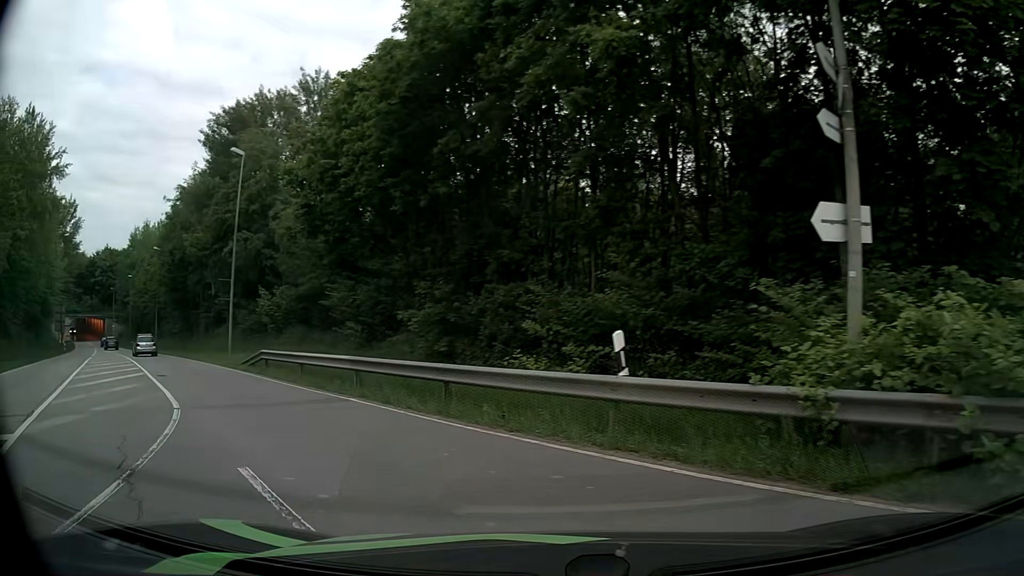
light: Day
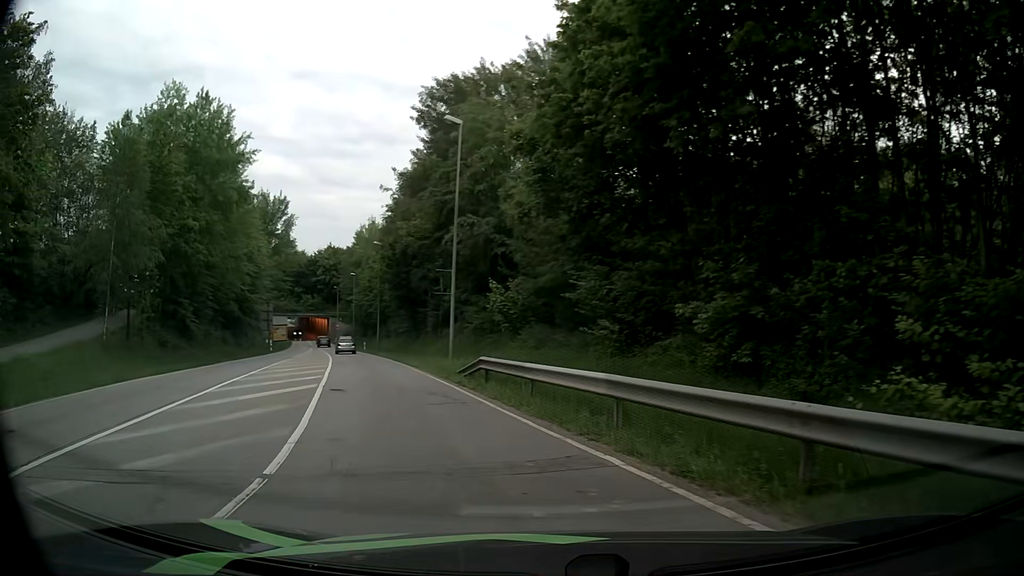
(-1.2, +5.9) m; -22°
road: secondary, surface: asphalt
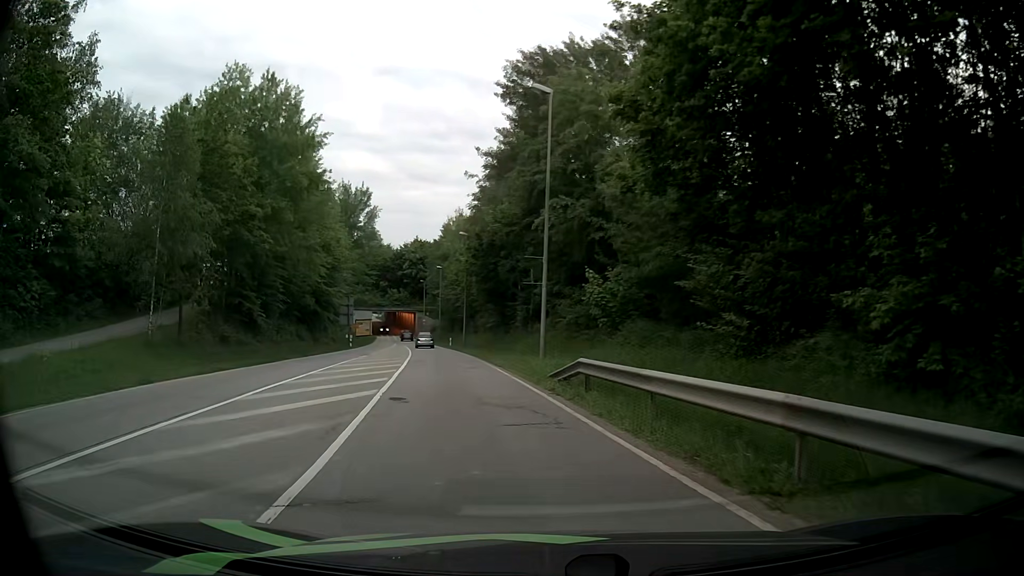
(-0.2, +3.4) m; -8°
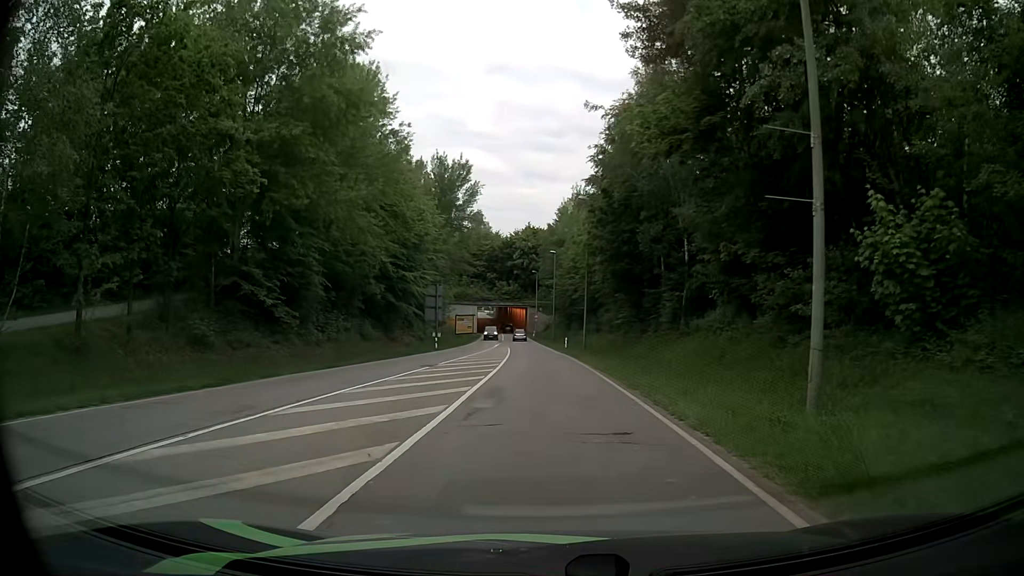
(-1.7, +15.9) m; -9°
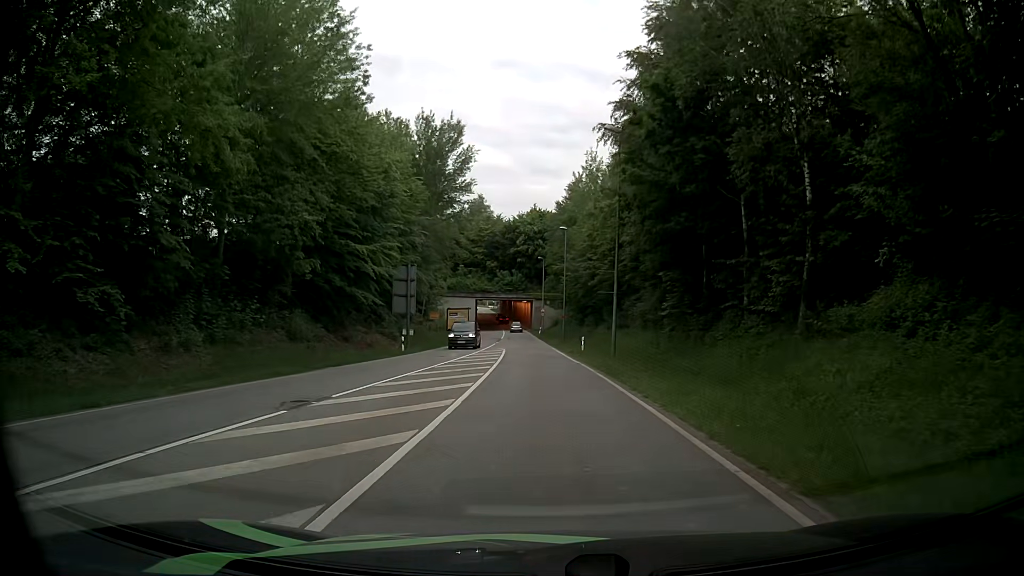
(-0.1, +15.6) m; 0°
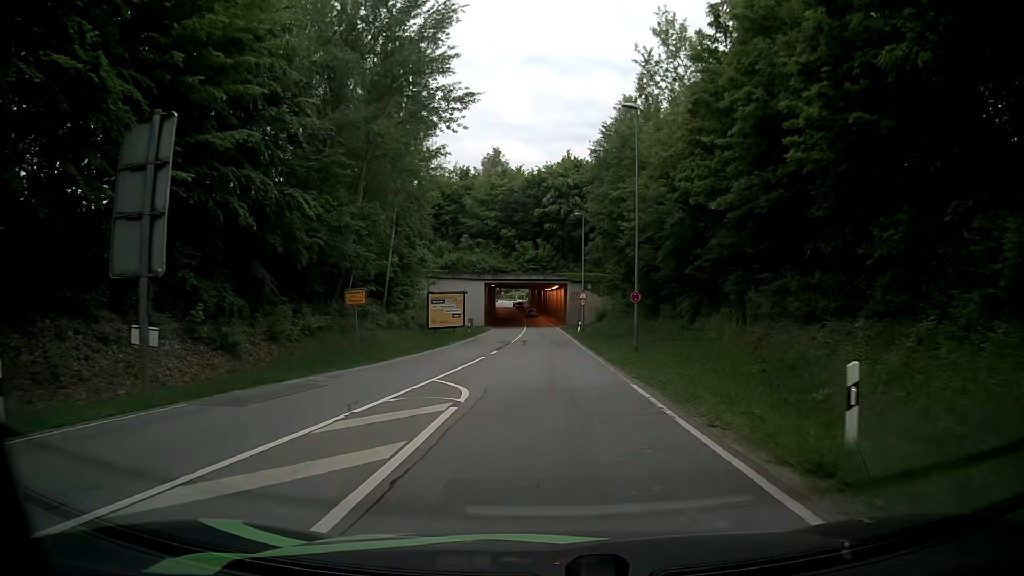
(-0.7, +33.1) m; -3°
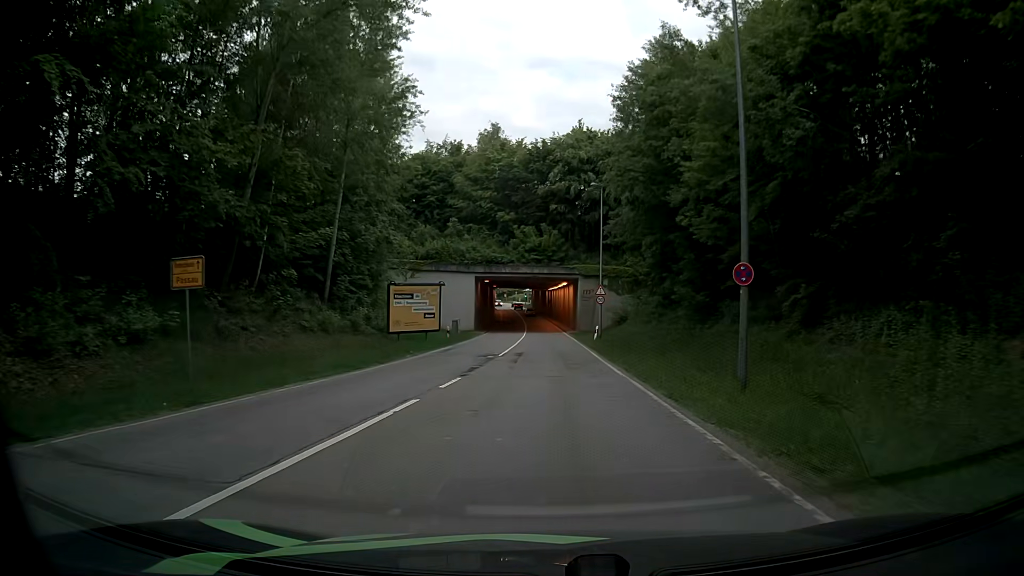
(-0.2, +14.4) m; -1°
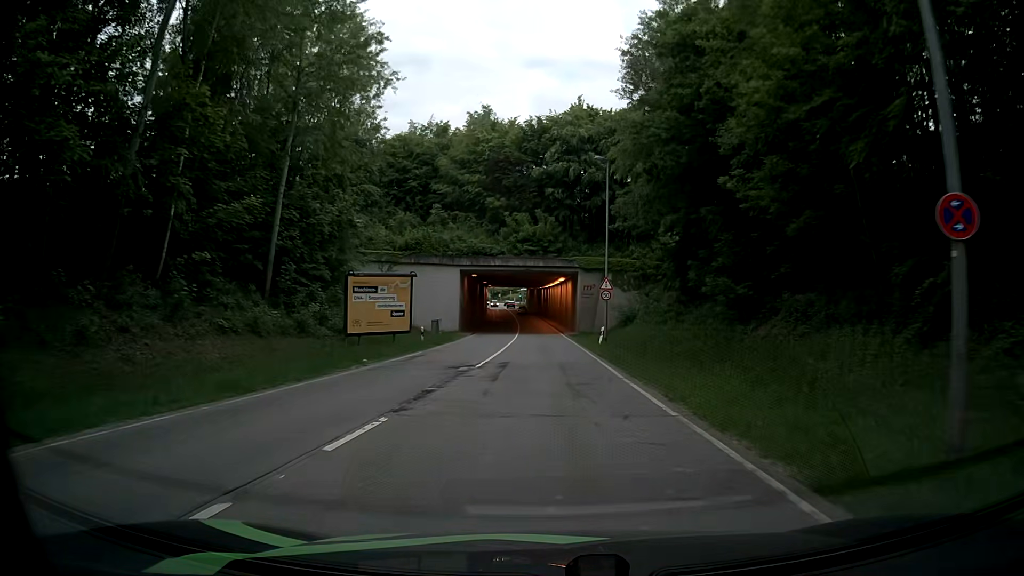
(0.0, +7.4) m; +1°
